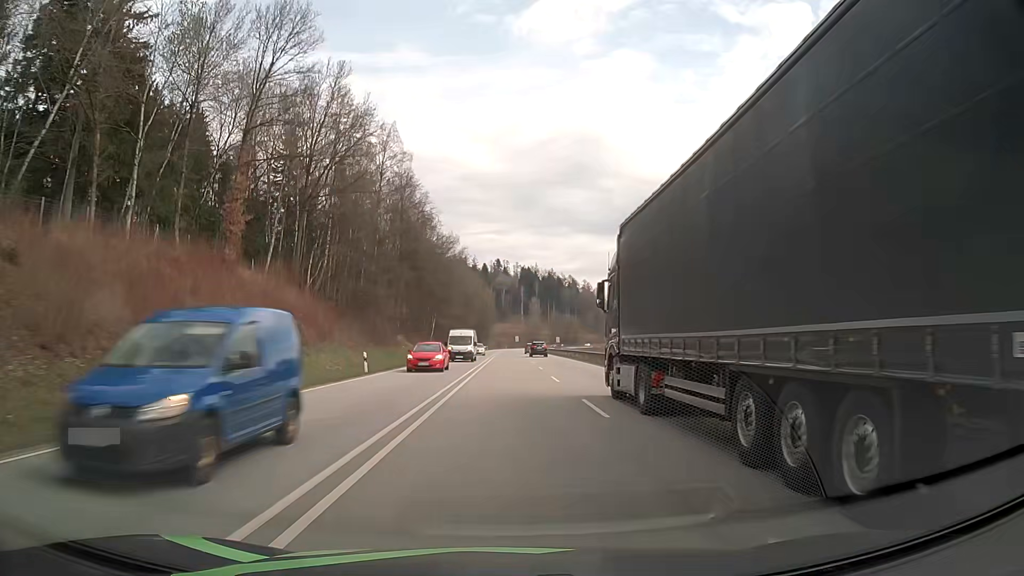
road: primary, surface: asphalt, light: Day
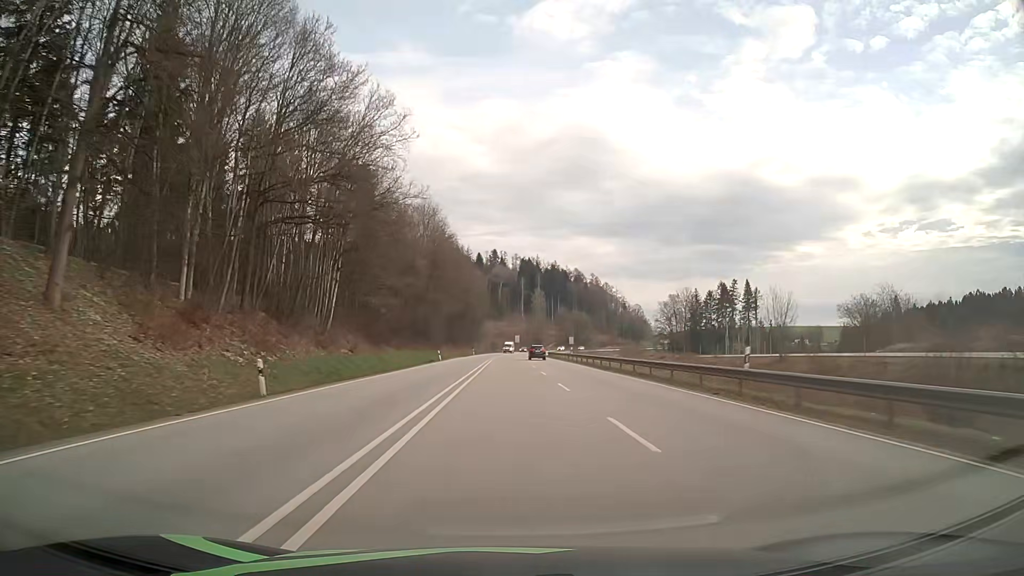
(-0.1, +63.8) m; 0°
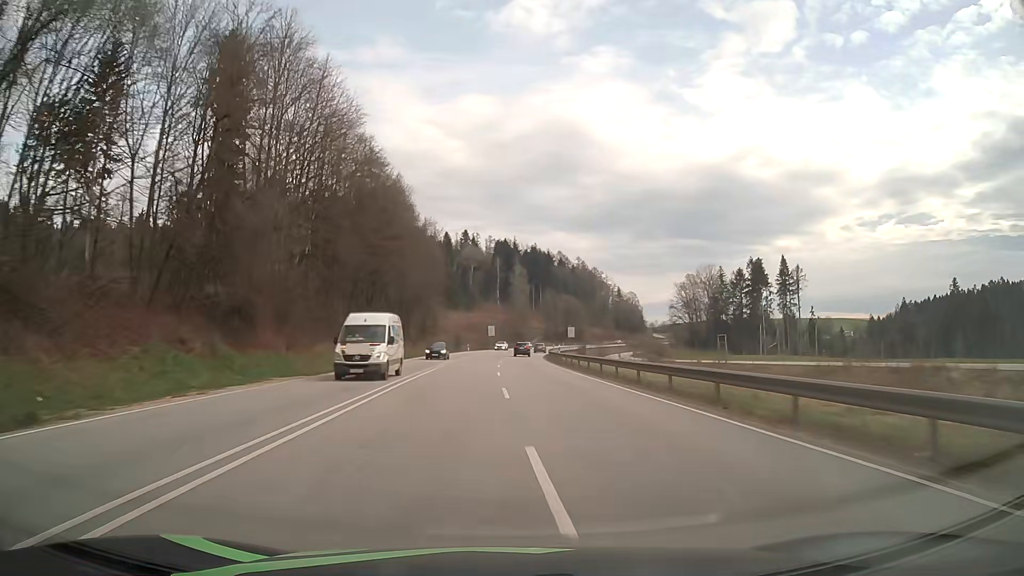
(+1.2, +63.9) m; +2°
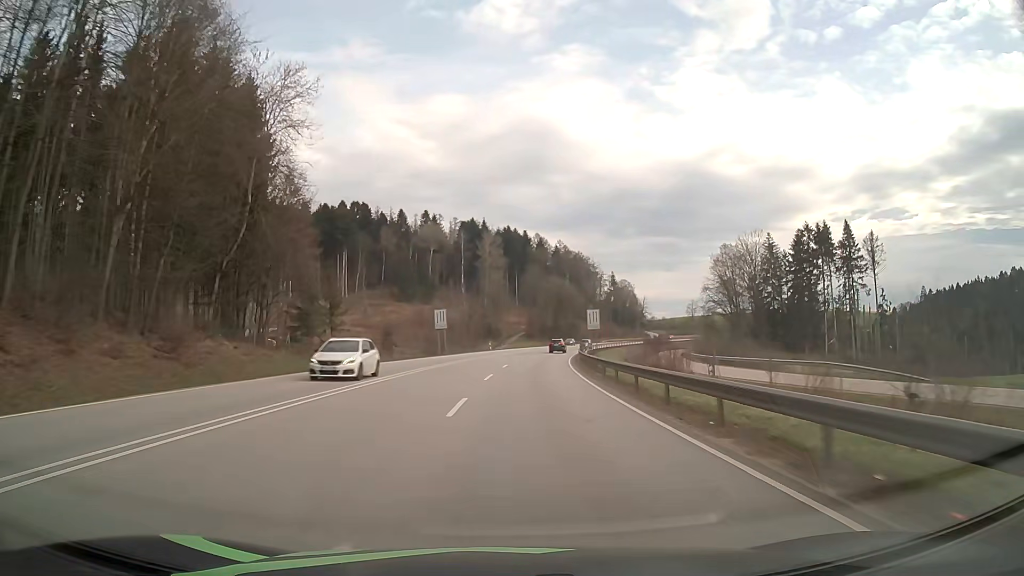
(+0.7, +64.3) m; +2°
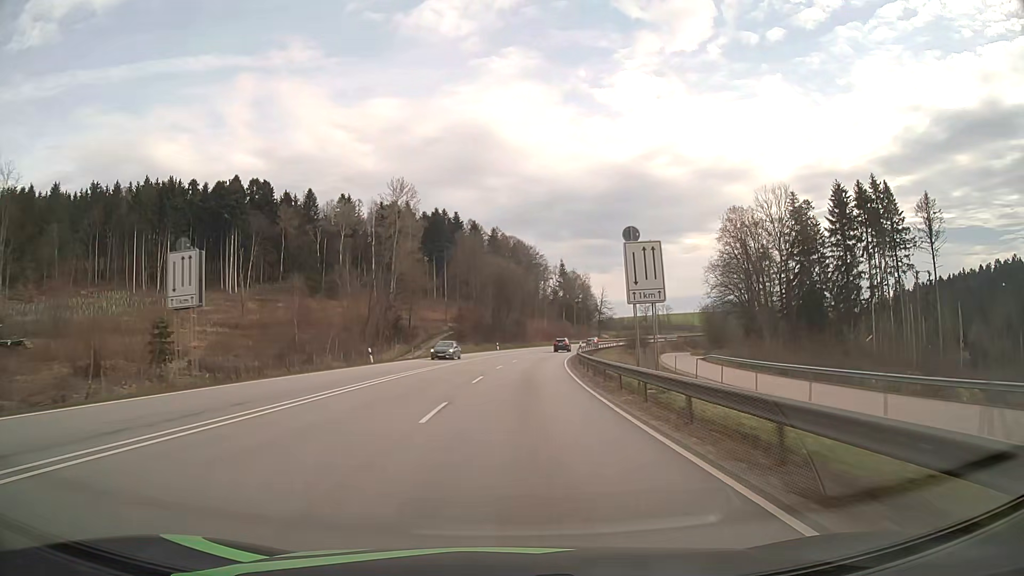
(+2.3, +48.3) m; +6°
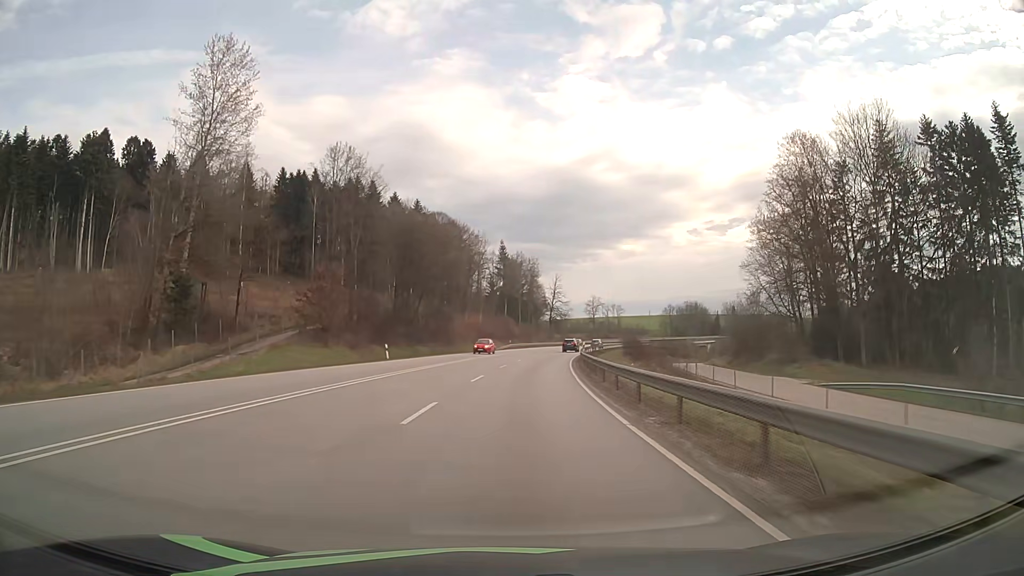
(+2.3, +48.3) m; +5°
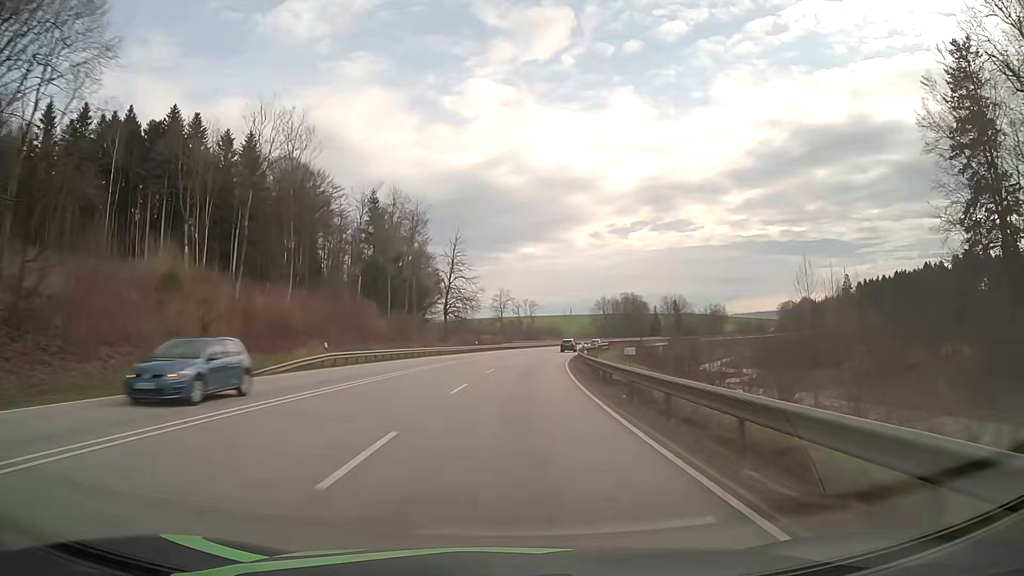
(+4.9, +64.2) m; +9°
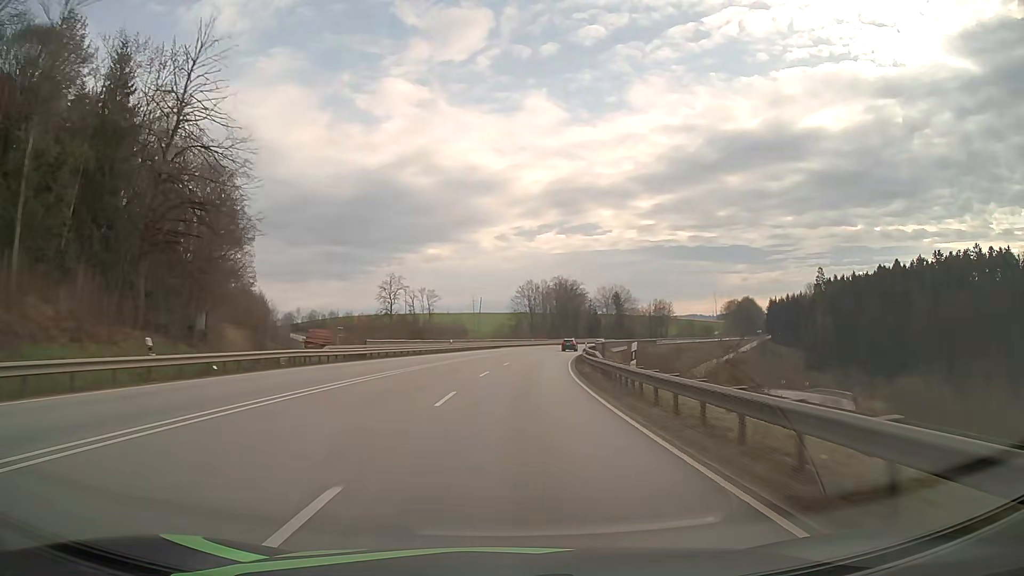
(+3.9, +63.2) m; +8°
(0, +10) (+1, +20) (+1, +30) (+2, +40) (+3, +50) (+4, +60) (+6, +70) (+7, +80) (+9, +89) (+11, +99) m
